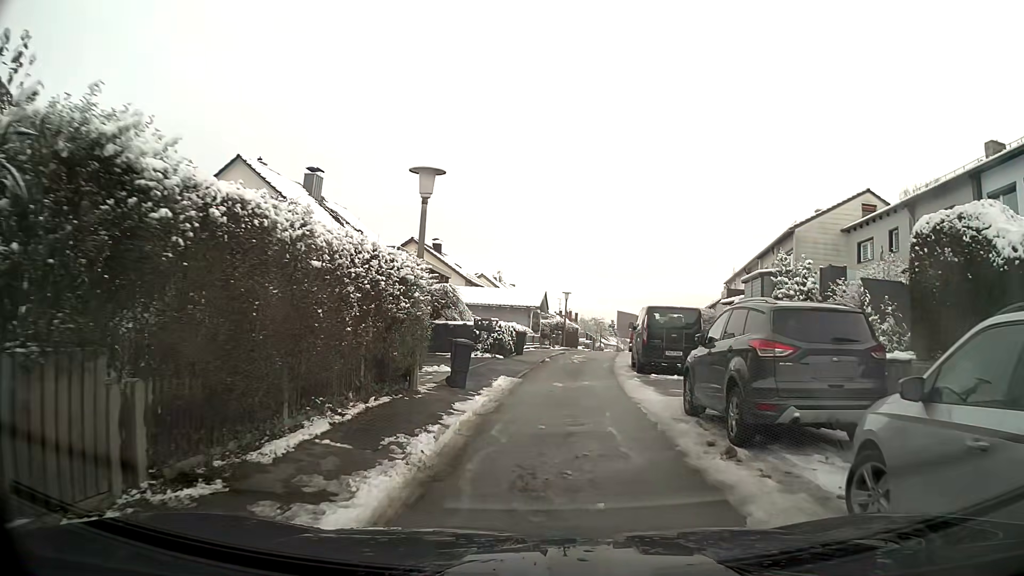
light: Day
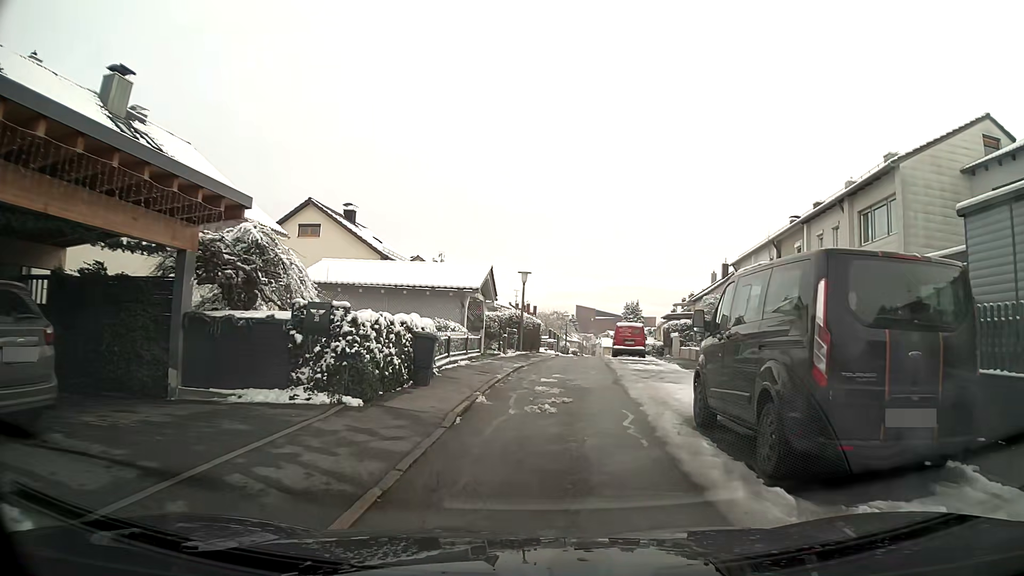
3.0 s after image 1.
(+0.4, +14.5) m; +3°
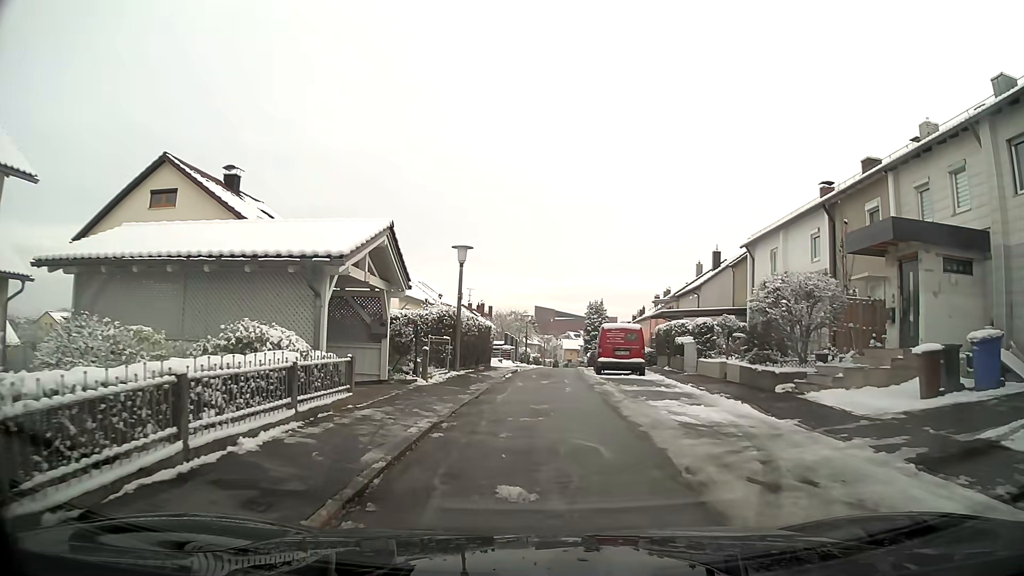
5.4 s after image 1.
(+0.4, +11.5) m; +4°
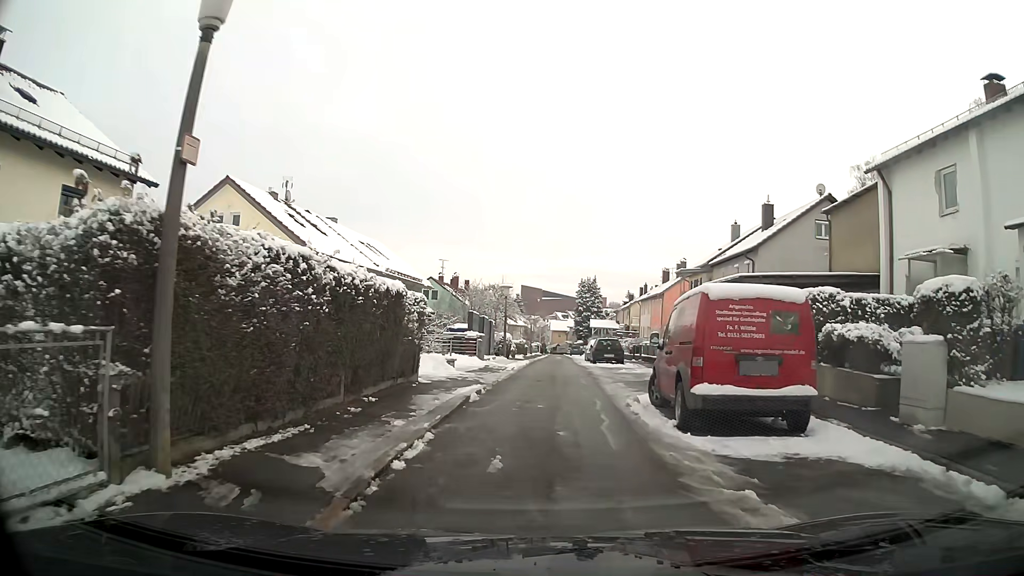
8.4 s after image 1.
(+0.2, +15.9) m; +1°
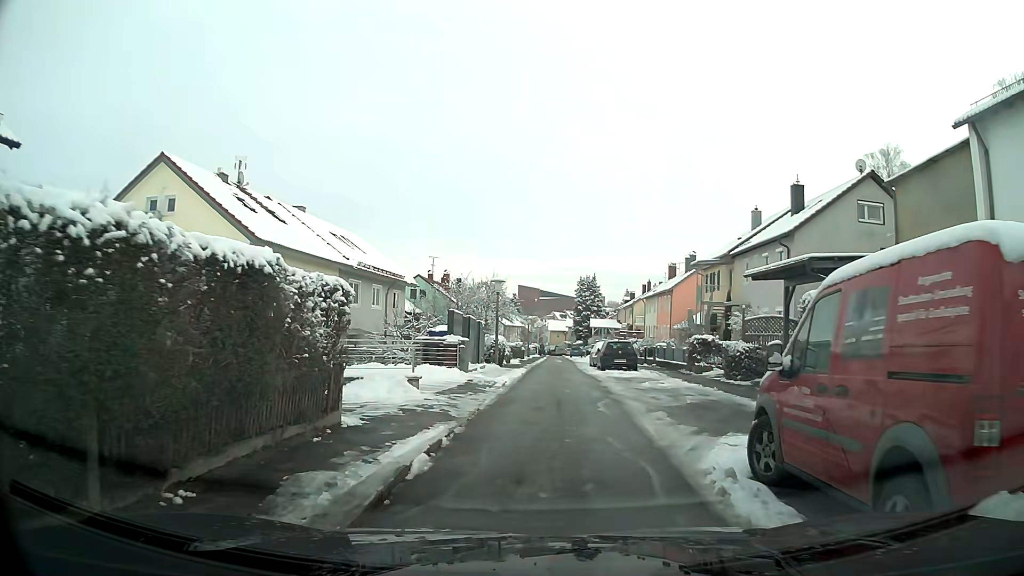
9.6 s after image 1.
(0.0, +5.6) m; 0°
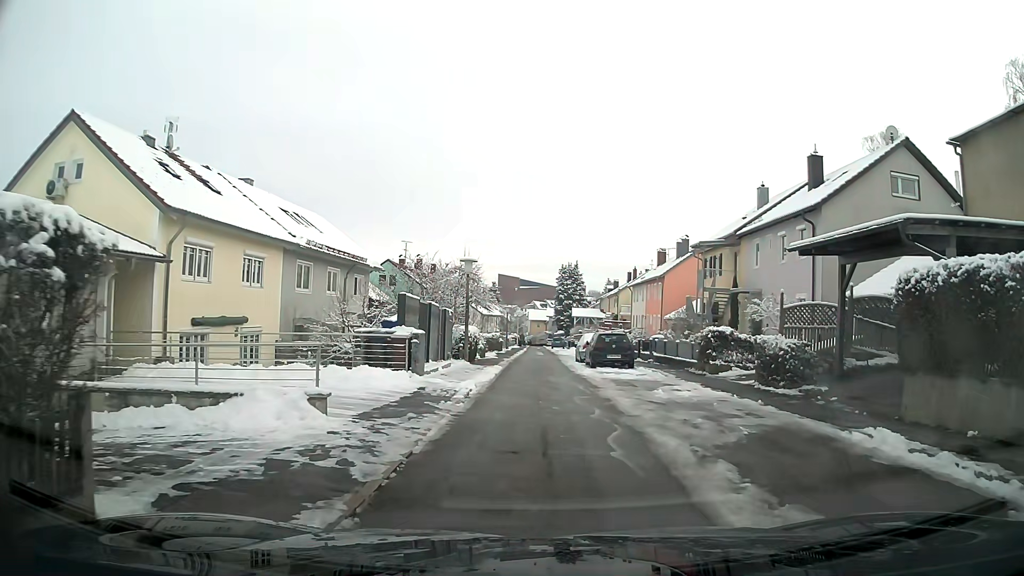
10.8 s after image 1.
(0.0, +4.9) m; +2°
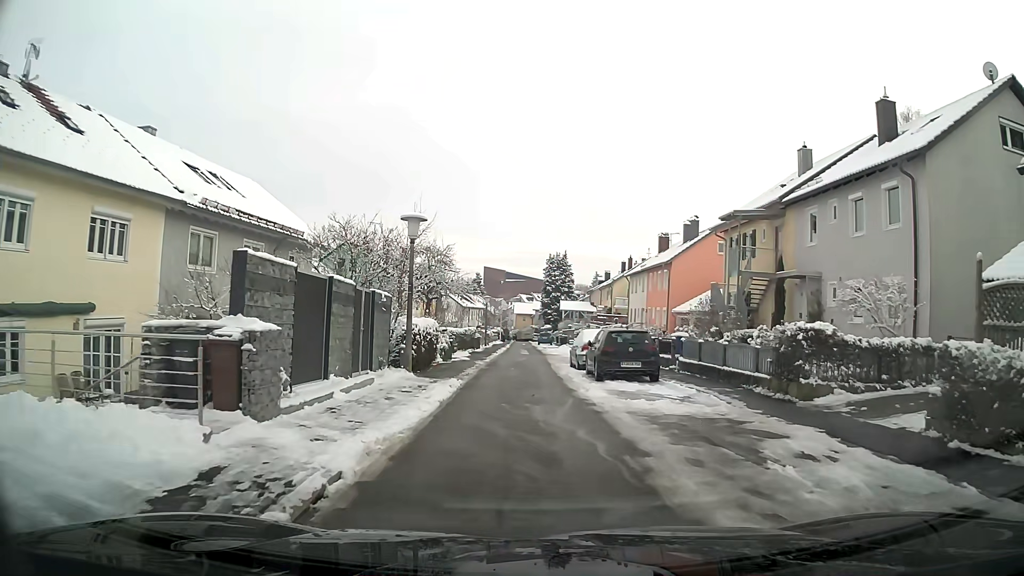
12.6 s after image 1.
(+0.1, +8.7) m; +1°
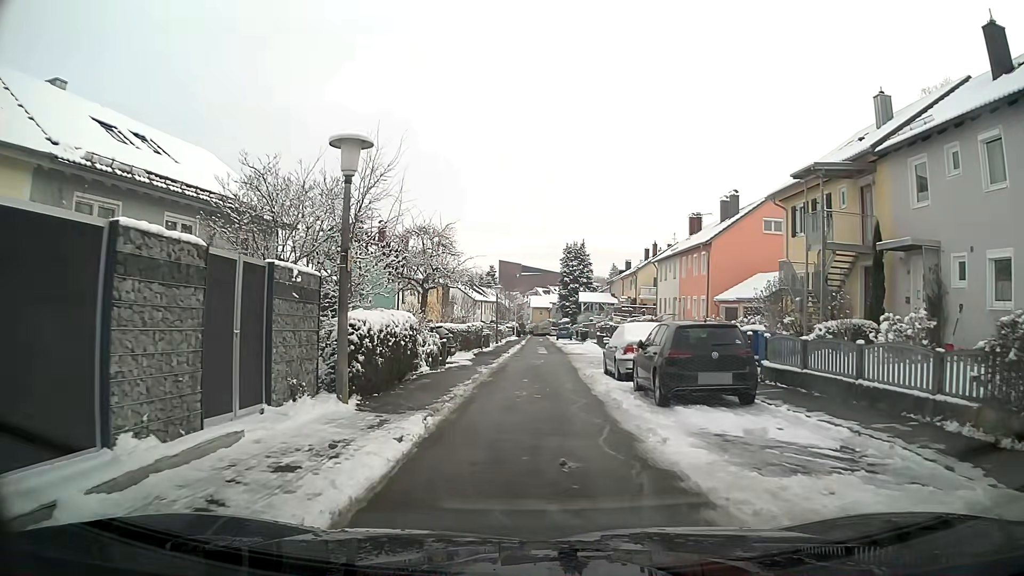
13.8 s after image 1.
(-0.1, +6.9) m; -1°
(0, +10) (0, +20) (0, +30) (0, +40) (0, +50) (0, +60) (0, +70) (0, +80) (+1, +90) (+1, +100) m
